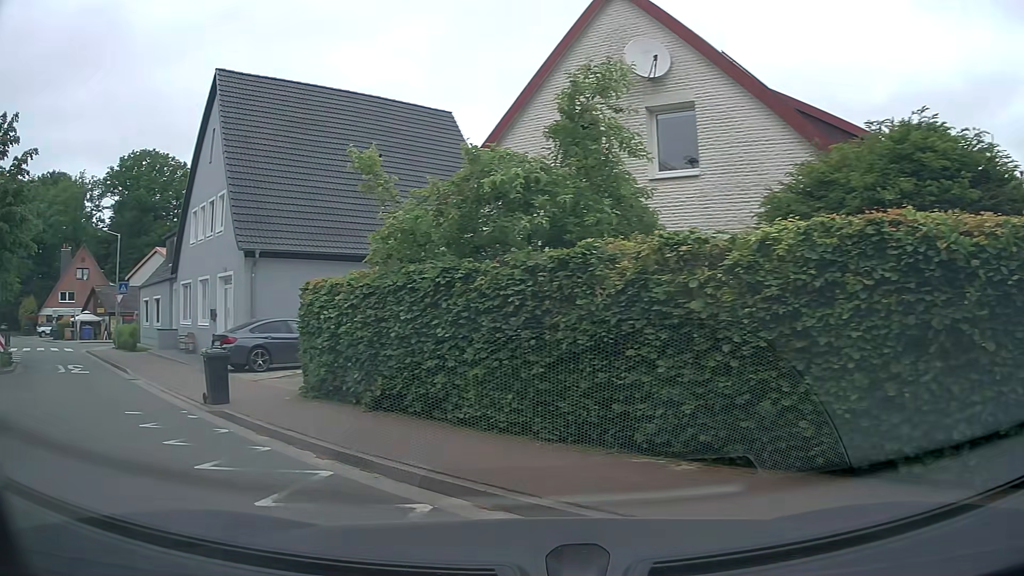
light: Day
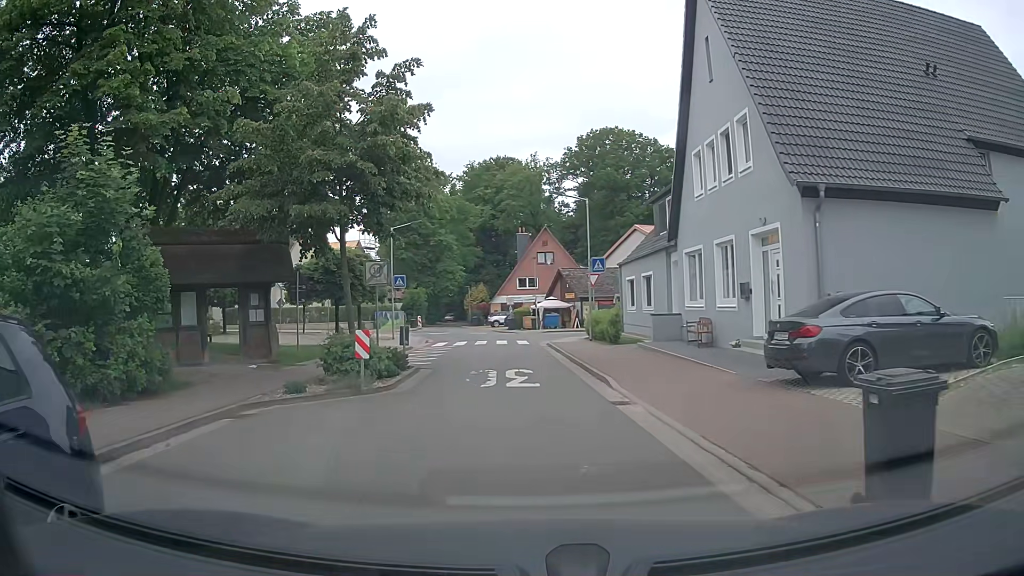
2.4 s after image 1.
(-3.9, +7.2) m; -44°
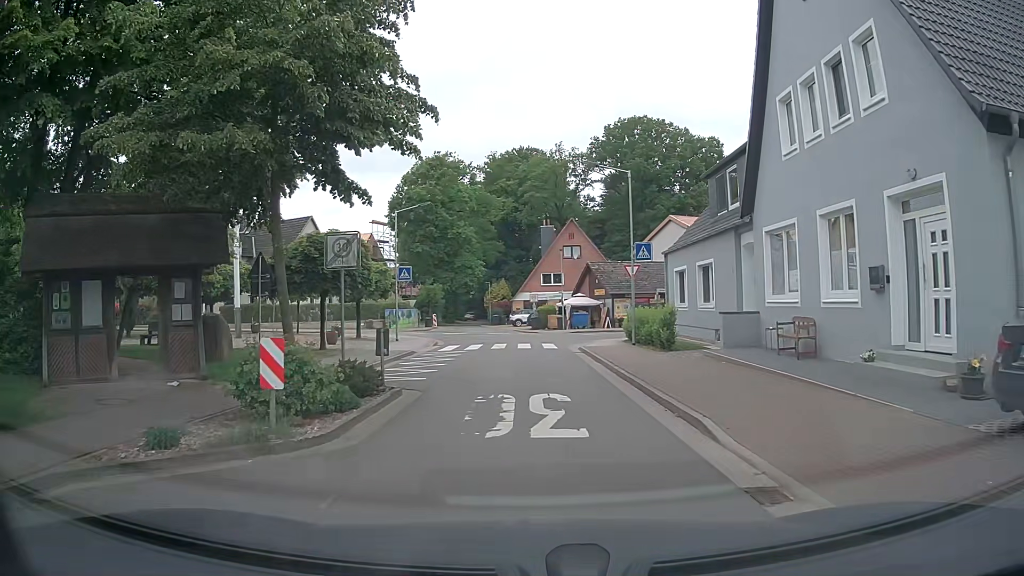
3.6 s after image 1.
(-0.1, +5.6) m; -2°
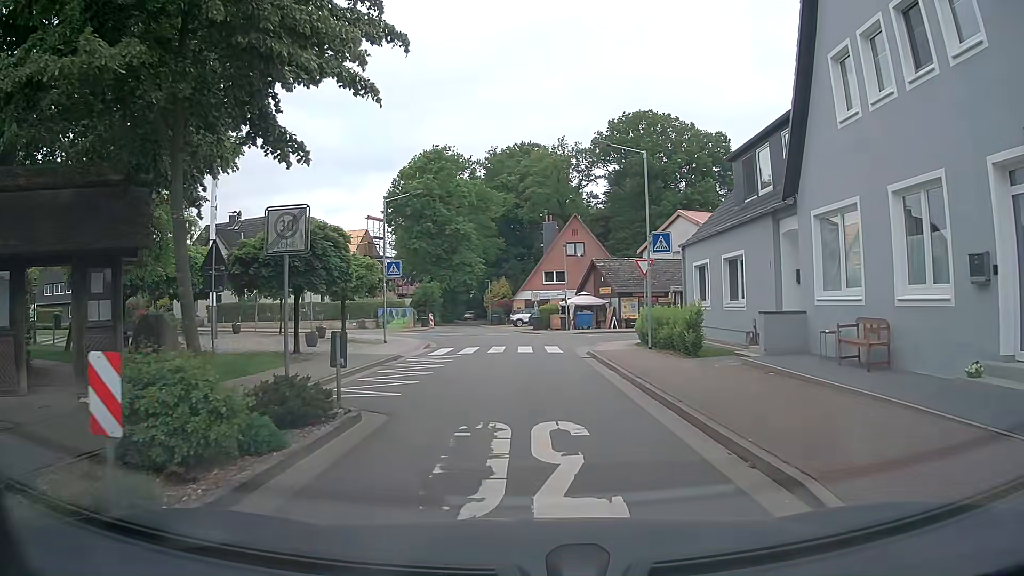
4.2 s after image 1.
(0.0, +3.0) m; 0°
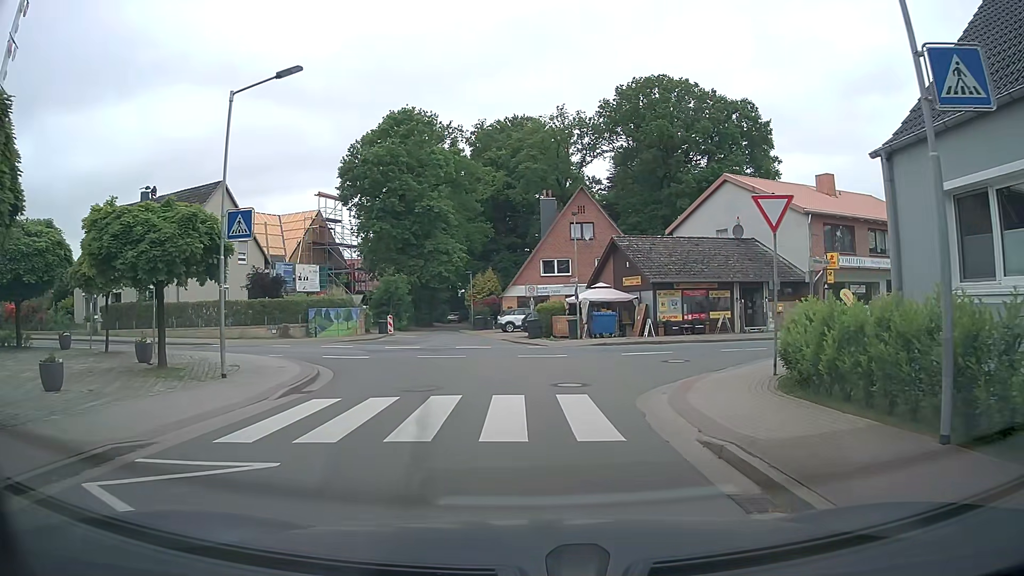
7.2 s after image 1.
(0.0, +15.7) m; -1°
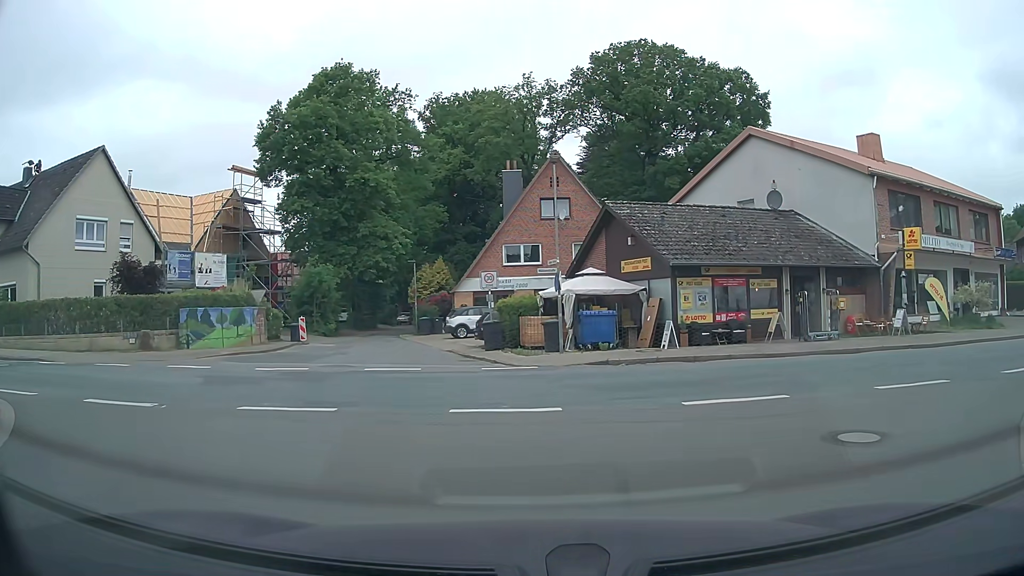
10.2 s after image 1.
(+0.3, +11.0) m; +4°
